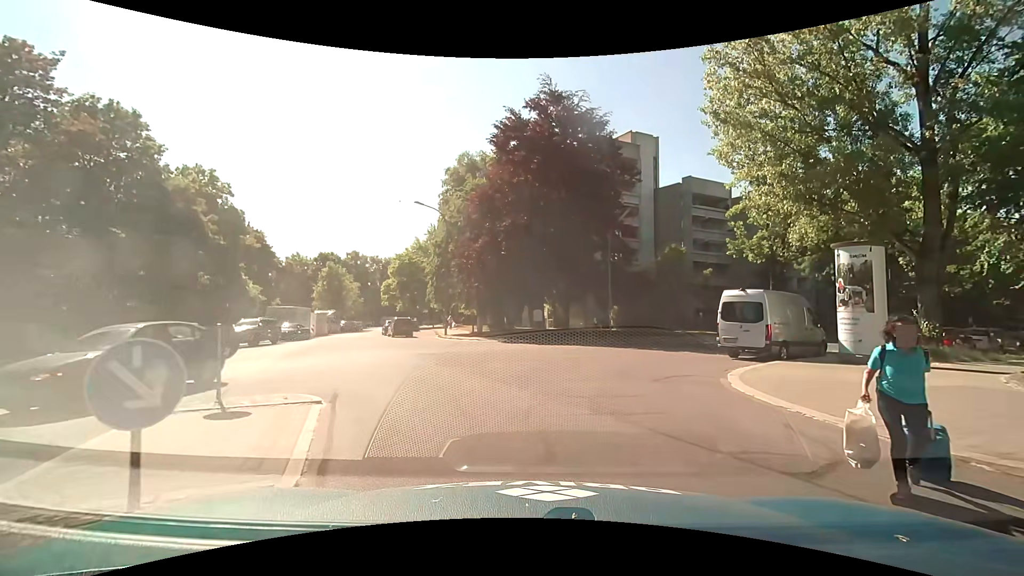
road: residential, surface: asphalt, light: Day
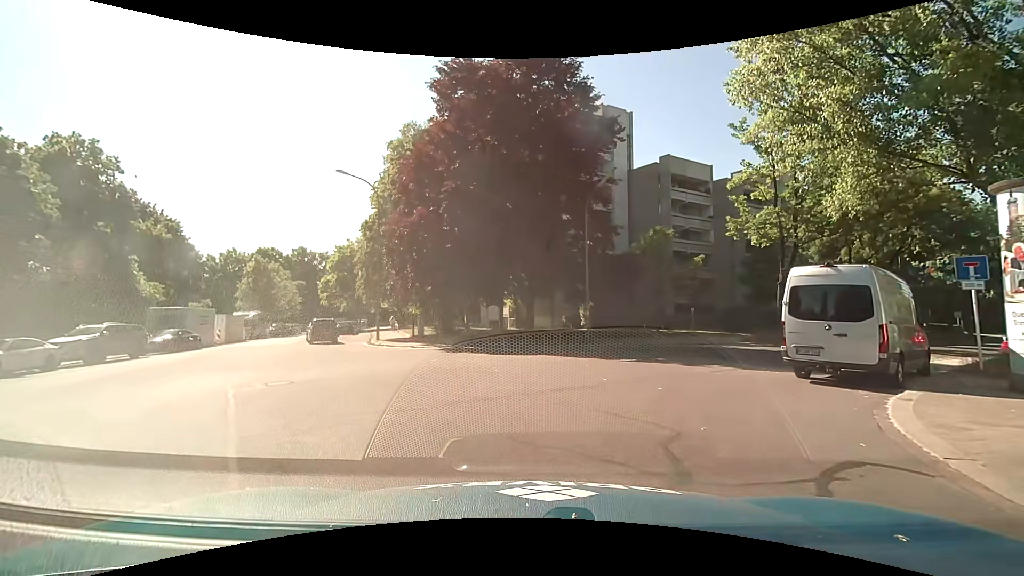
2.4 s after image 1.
(+0.5, +8.1) m; +4°
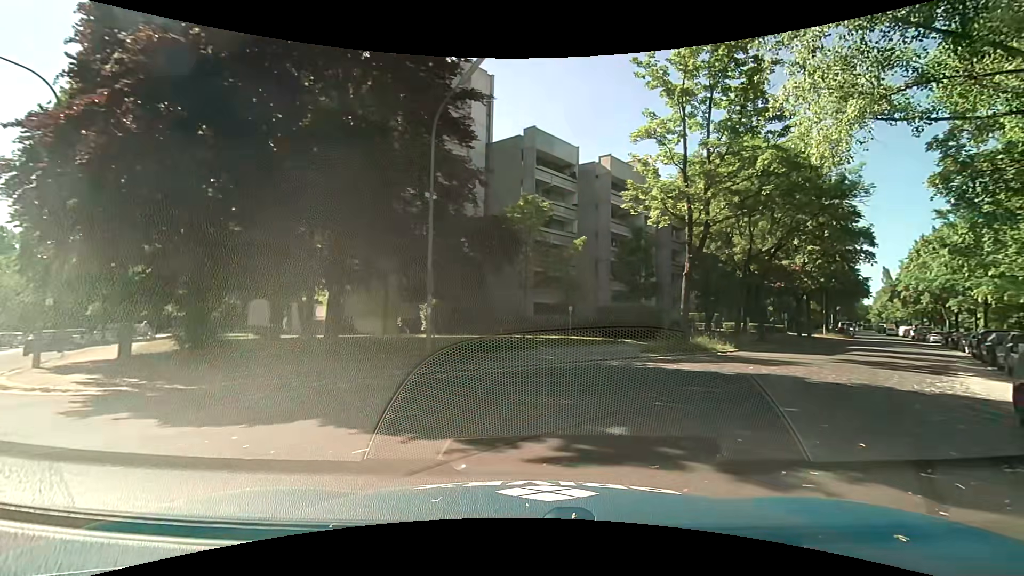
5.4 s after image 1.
(+0.7, +10.9) m; +17°
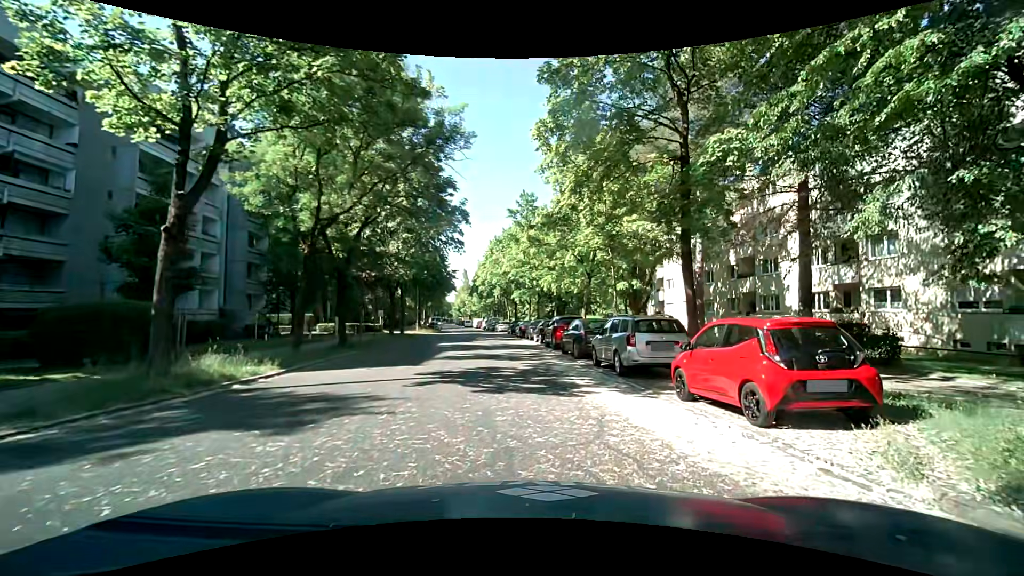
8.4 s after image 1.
(+4.7, +10.2) m; +43°
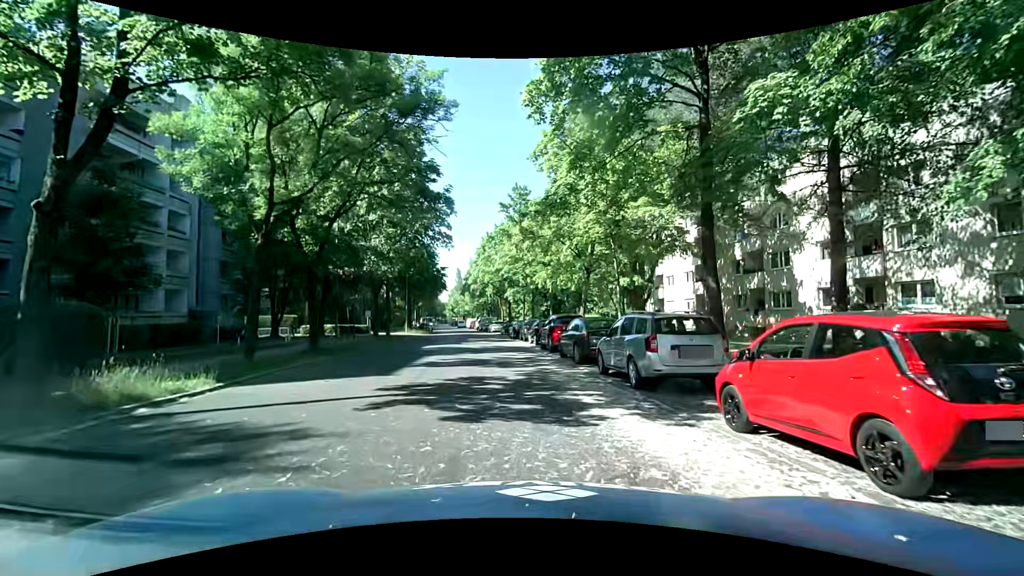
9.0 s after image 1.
(0.0, +2.7) m; 0°
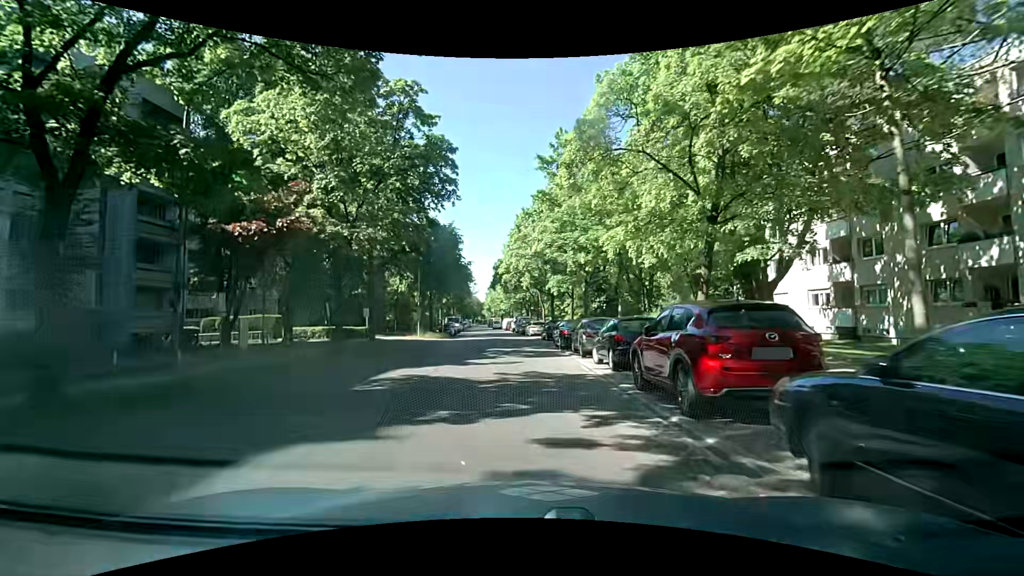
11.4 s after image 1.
(-0.4, +14.8) m; -4°
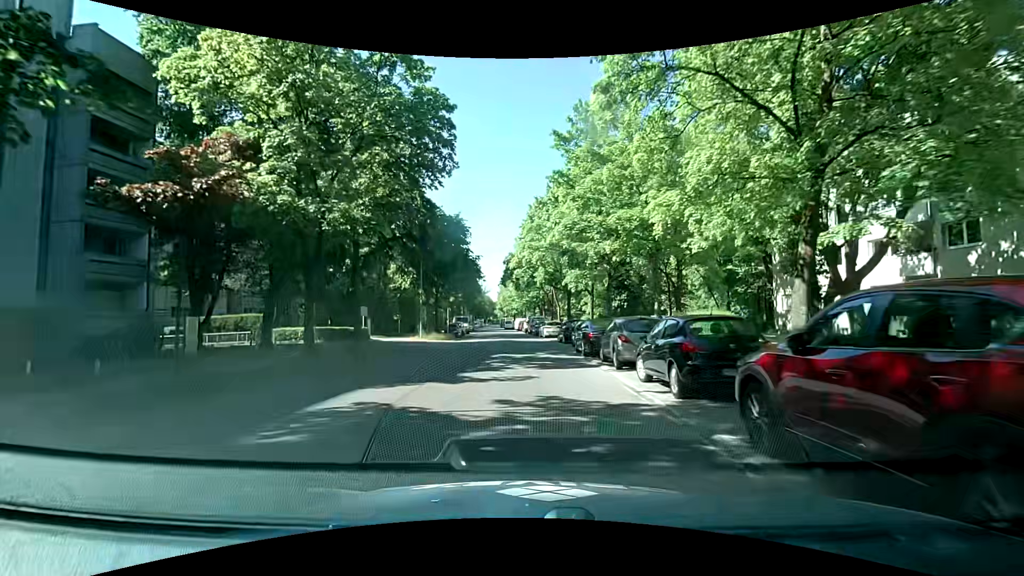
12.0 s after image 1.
(-0.1, +4.7) m; -3°
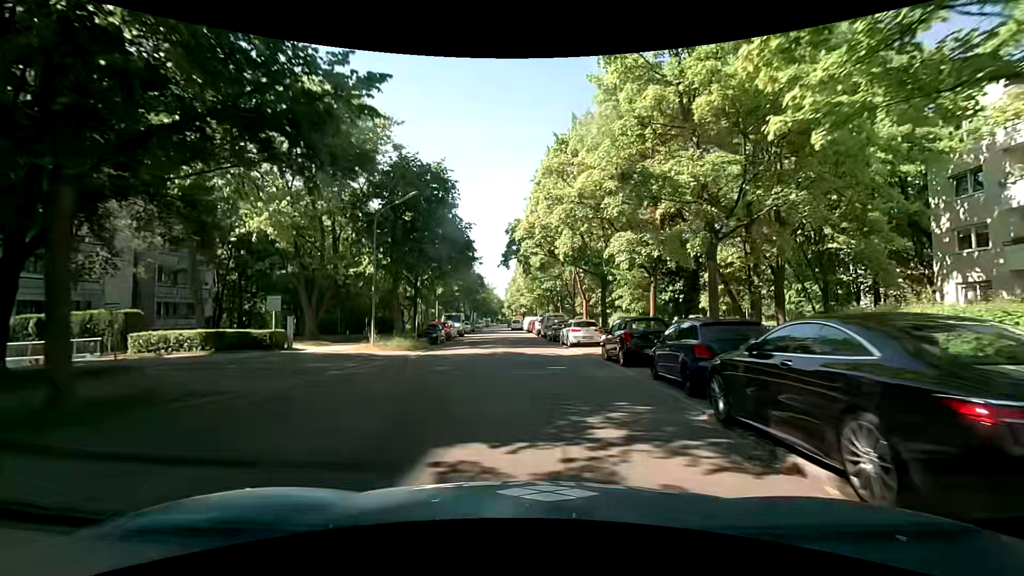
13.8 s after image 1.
(0.0, +15.7) m; +2°
(0, +10) (-1, +20) (-1, +30) (-2, +40) (-3, +50) (-4, +60) (-6, +70) (-7, +80) (-7, +90) (-7, +100) m
